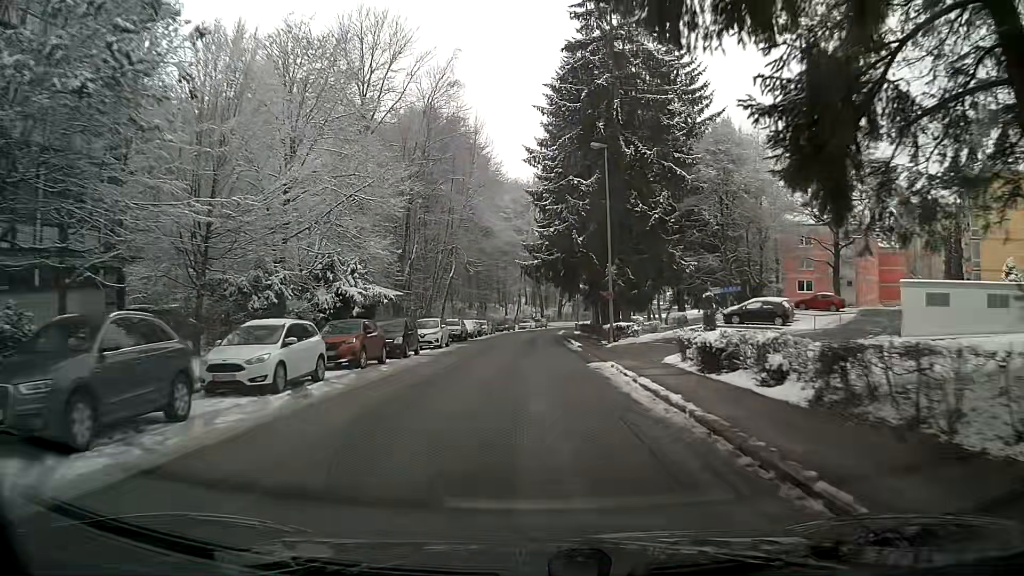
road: residential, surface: asphalt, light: Day
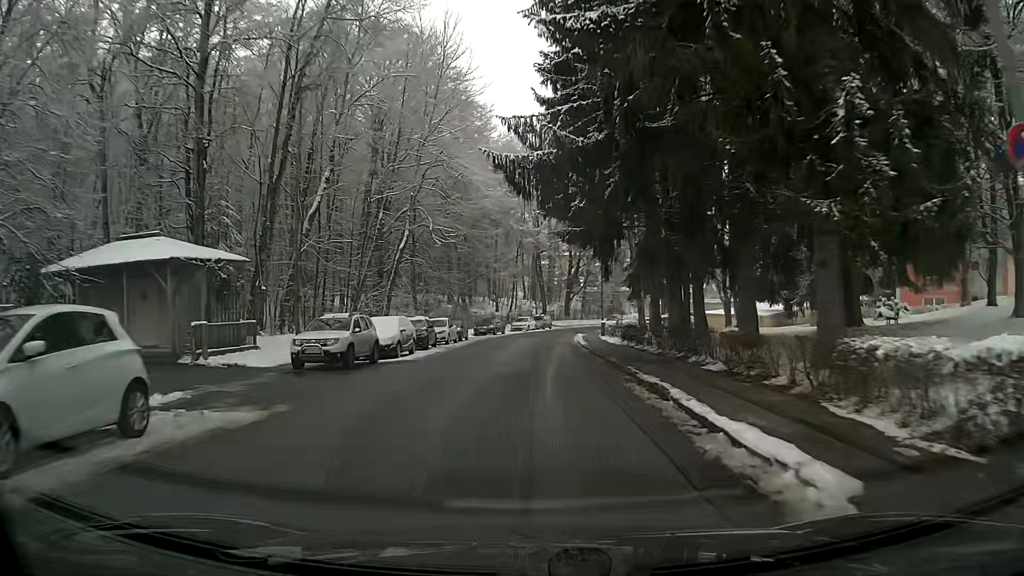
(+0.4, +29.7) m; +1°
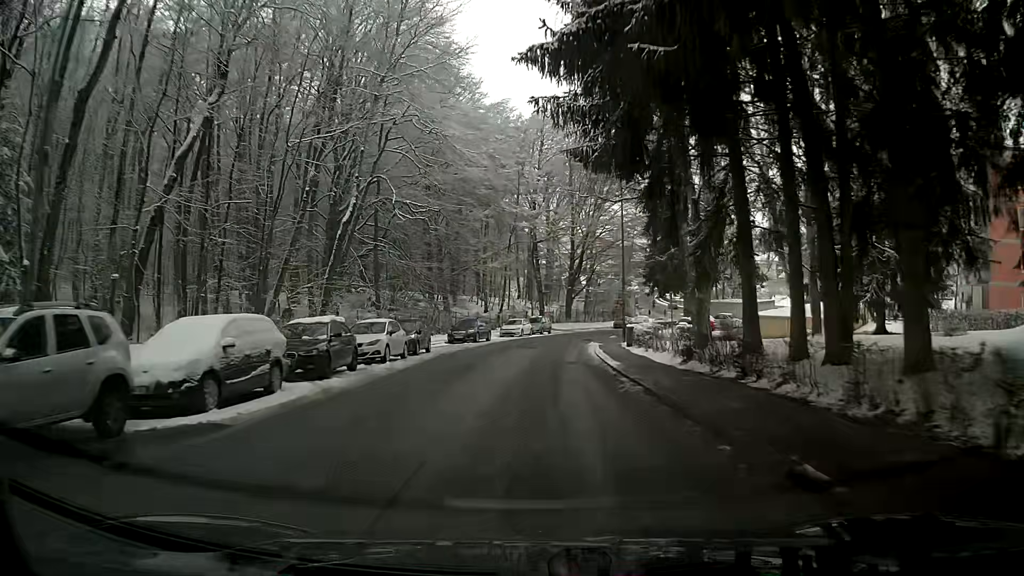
(+0.1, +14.4) m; +1°
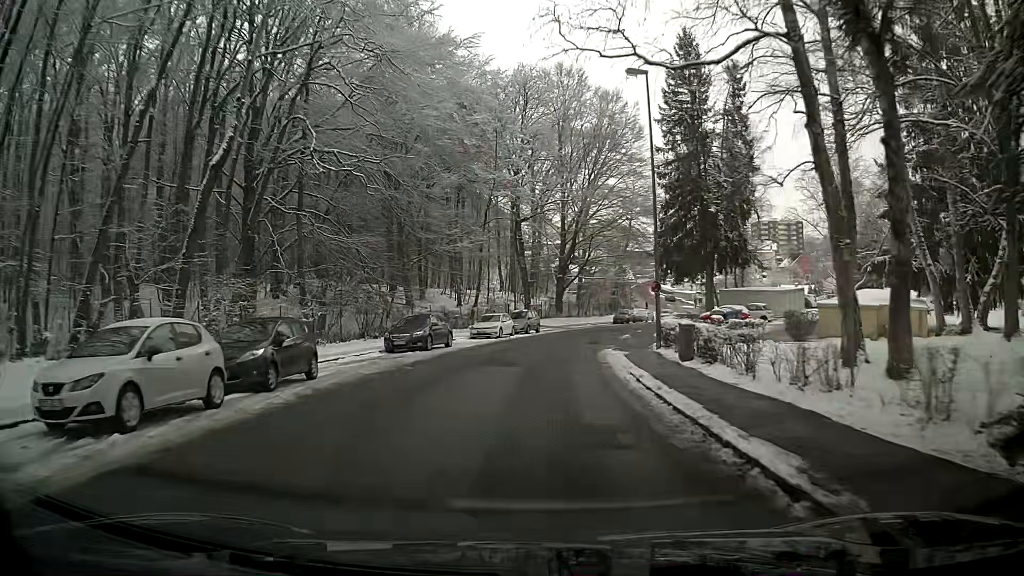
(+0.1, +14.1) m; +1°
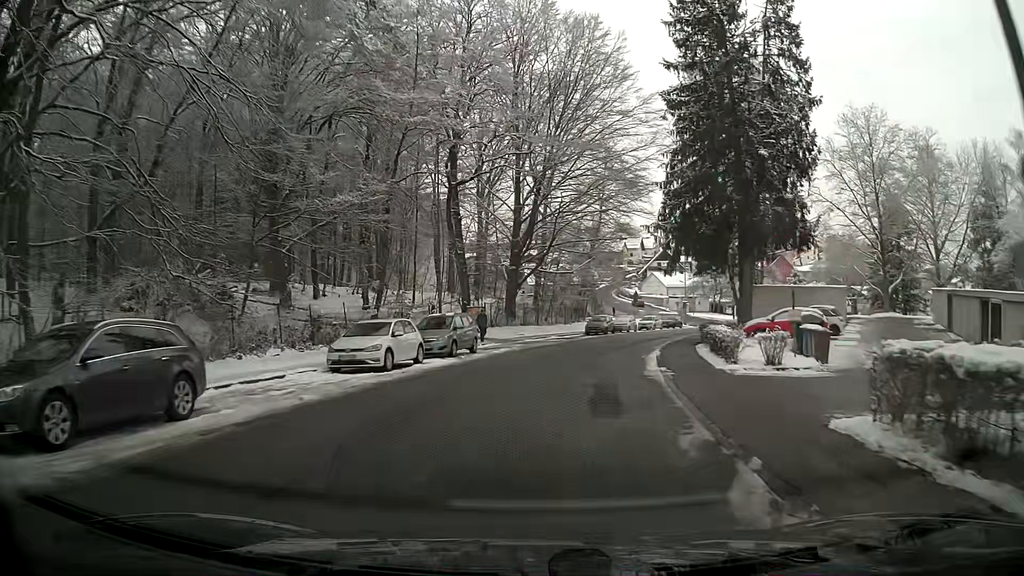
(+0.7, +20.3) m; +5°
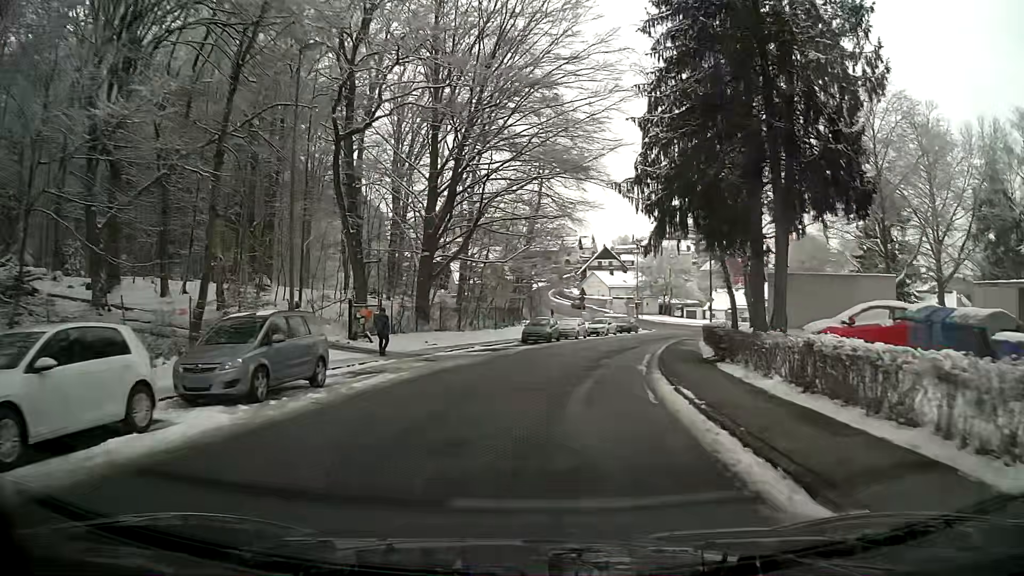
(+0.6, +12.9) m; +6°
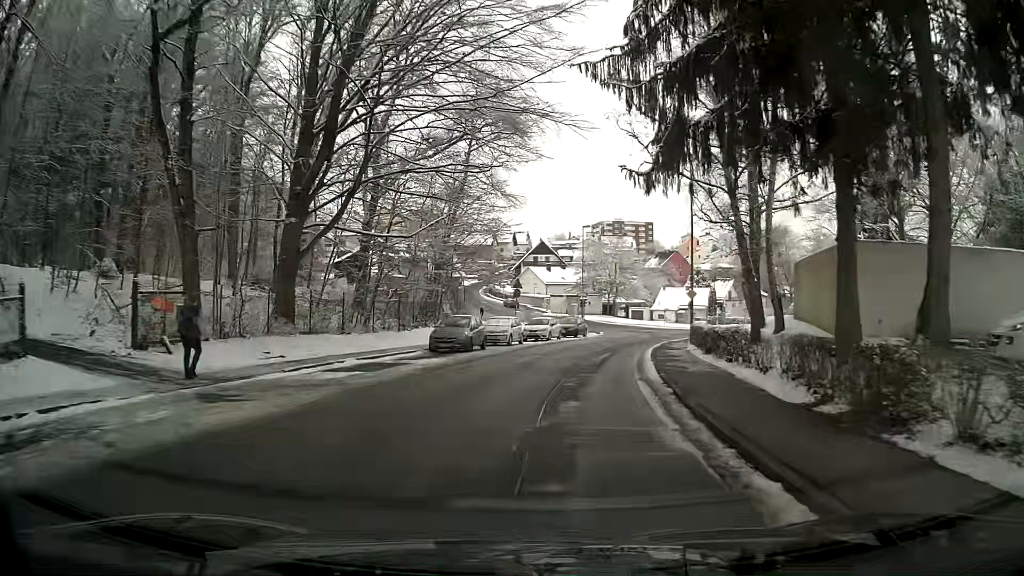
(+0.6, +12.5) m; +5°
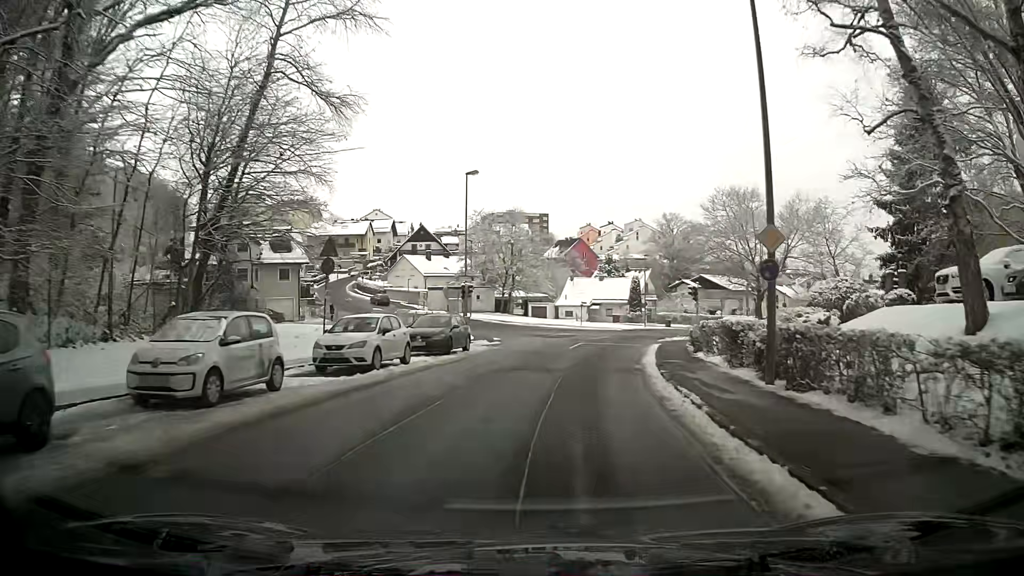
(+1.6, +23.7) m; +9°
(0, +10) (+1, +20) (+3, +30) (+5, +40) (+5, +49) (-1, +57) (-9, +64) (-15, +71) (-21, +80) (-25, +88) m
